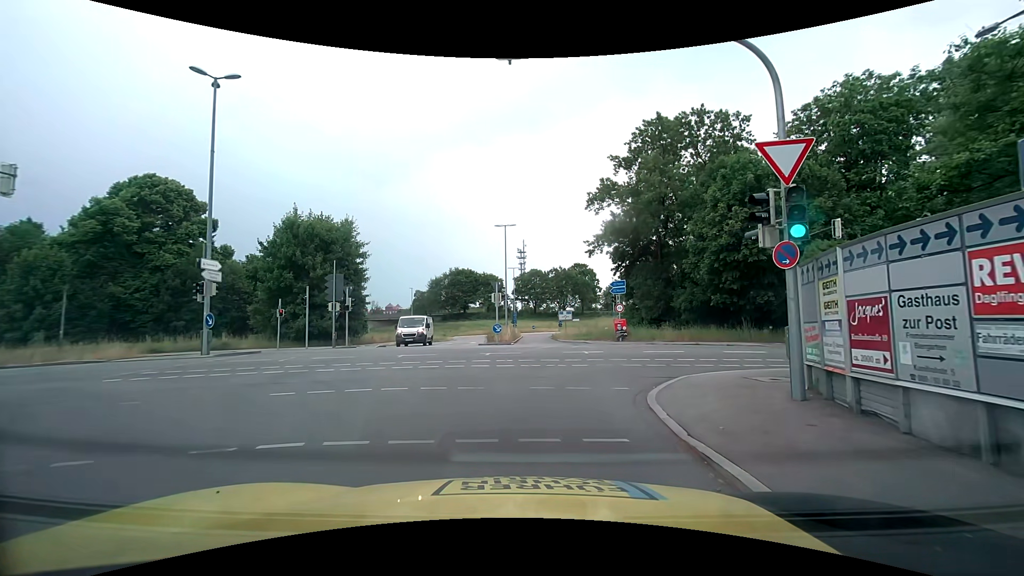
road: tertiary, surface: asphalt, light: Day
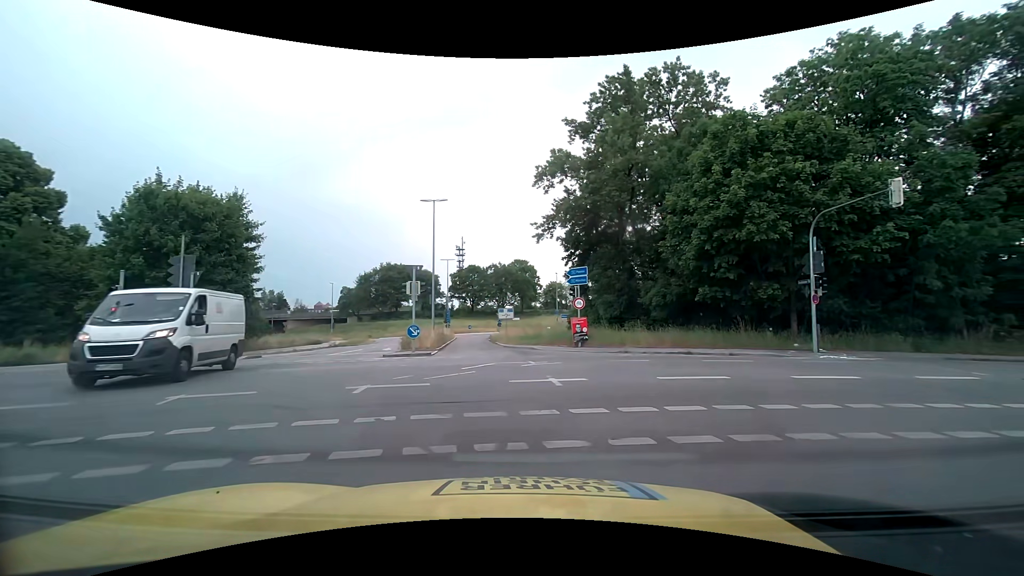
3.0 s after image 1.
(+0.1, +9.0) m; +7°
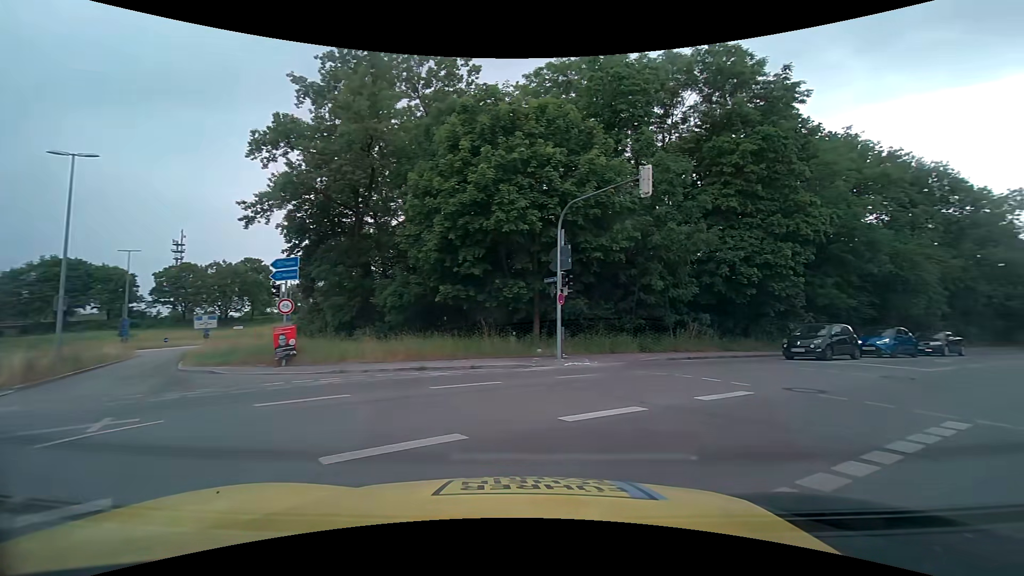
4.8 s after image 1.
(+1.2, +5.5) m; +25°
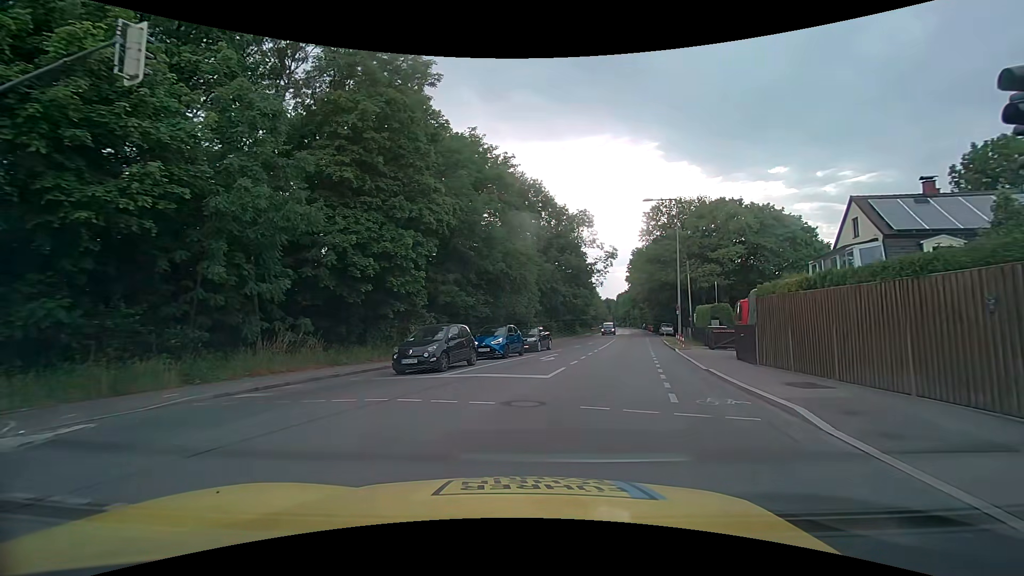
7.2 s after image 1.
(+3.0, +6.7) m; +42°
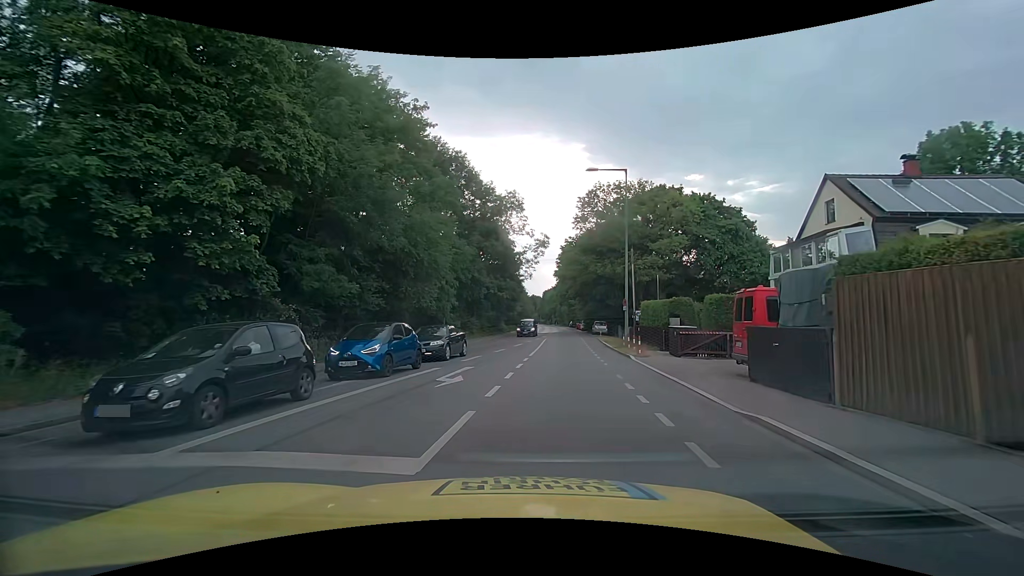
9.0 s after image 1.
(+0.4, +8.0) m; +7°
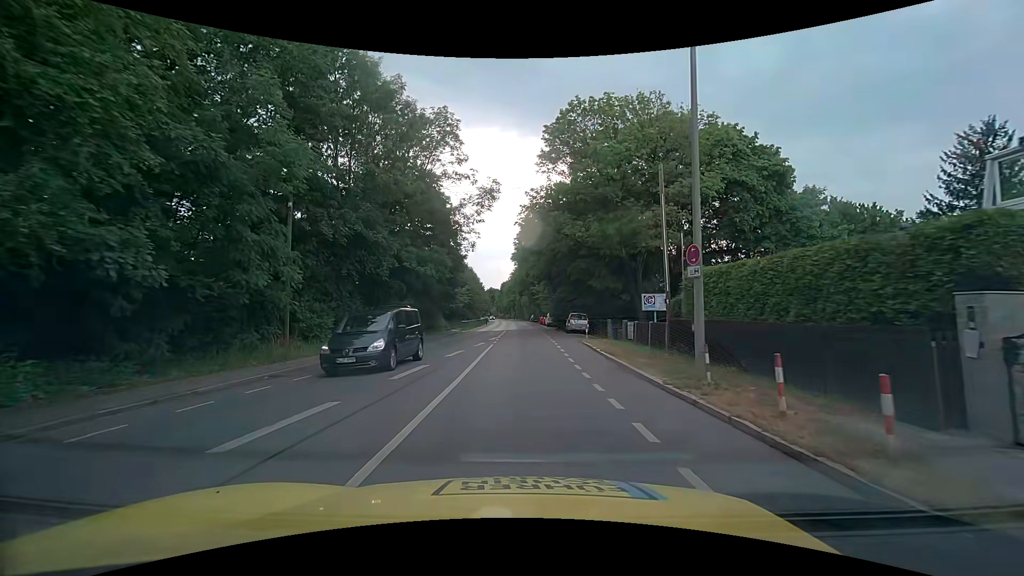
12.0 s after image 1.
(+1.5, +19.2) m; +5°
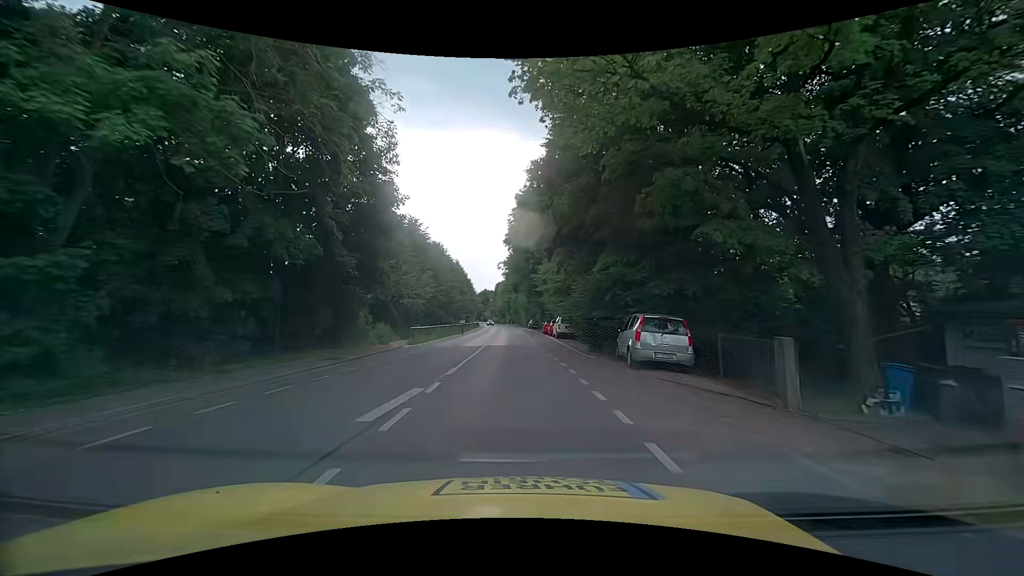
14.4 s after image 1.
(+0.2, +23.1) m; 0°
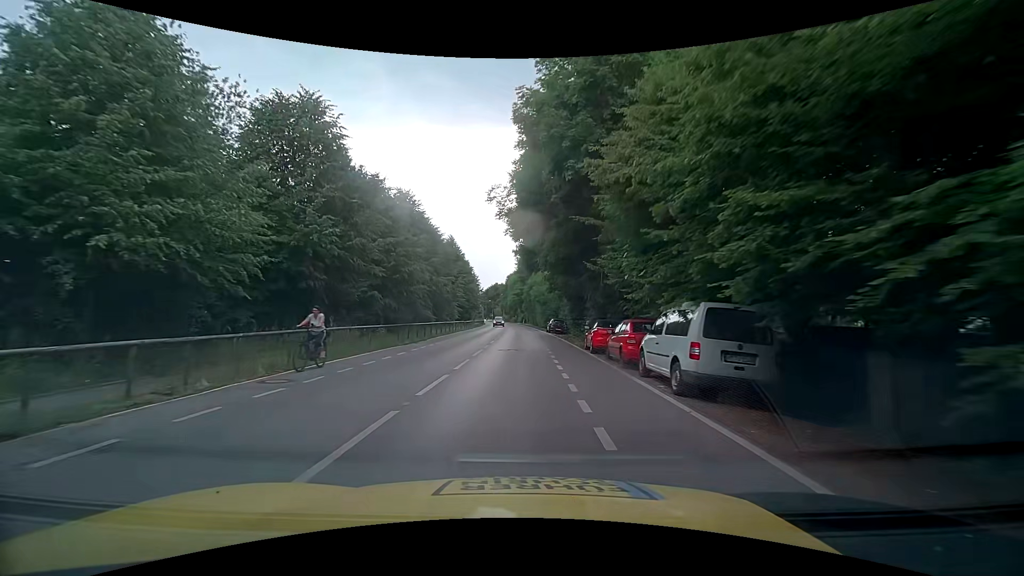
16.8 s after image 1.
(0.0, +27.2) m; -1°
(0, +10) (0, +20) (0, +30) (0, +40) (0, +50) (-1, +60) (-1, +70) (-1, +80) (-2, +90) (-2, +100) m
